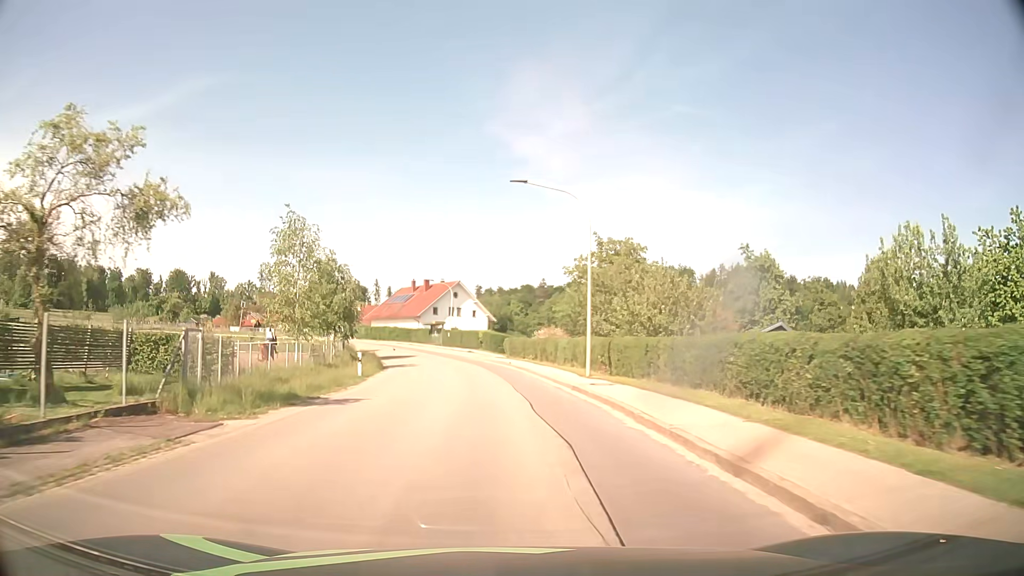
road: tertiary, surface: asphalt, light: Day
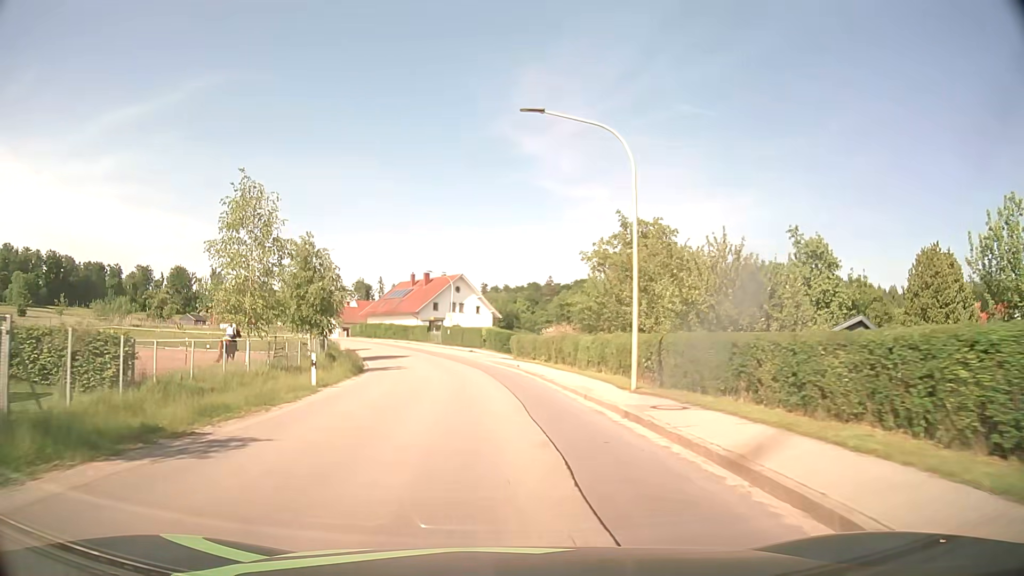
(0.0, +7.8) m; -1°
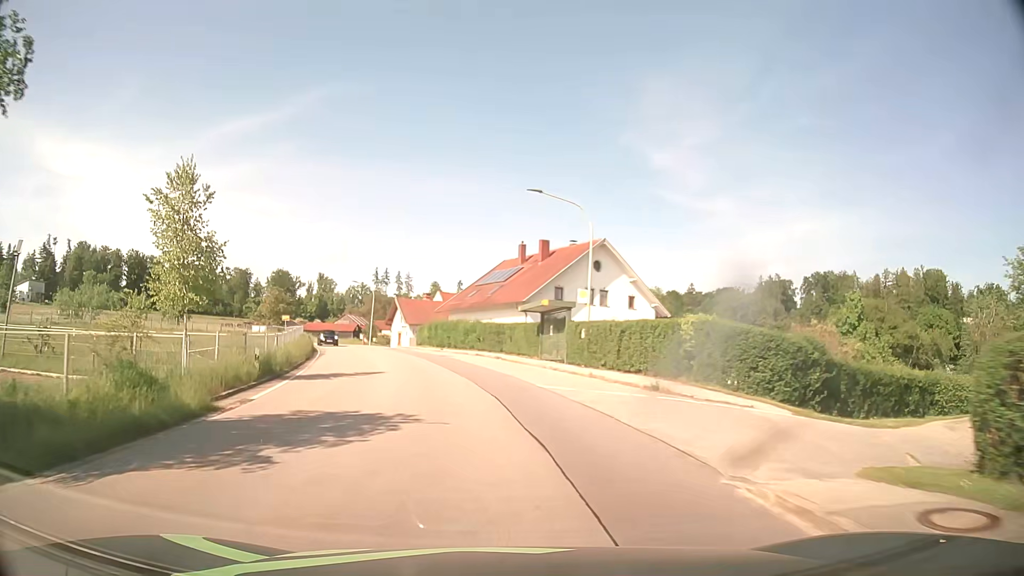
(-2.8, +38.7) m; -11°
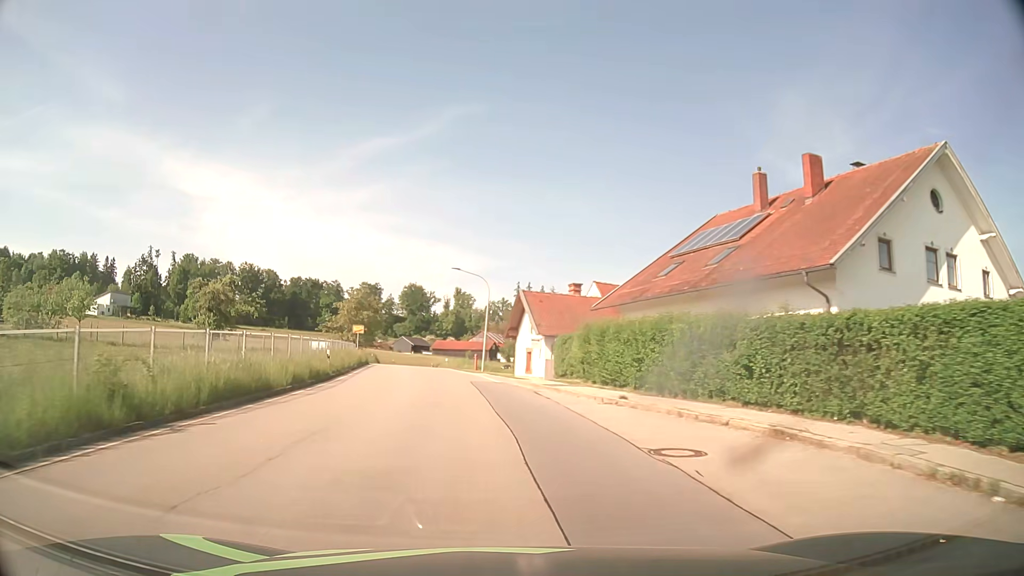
(-3.5, +30.6) m; -13°
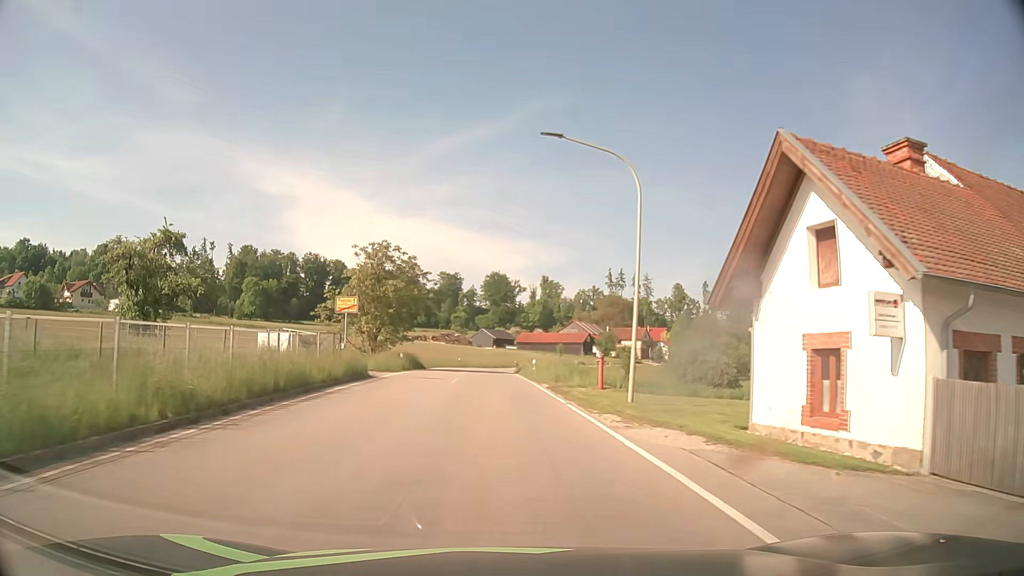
(-2.4, +31.2) m; -7°
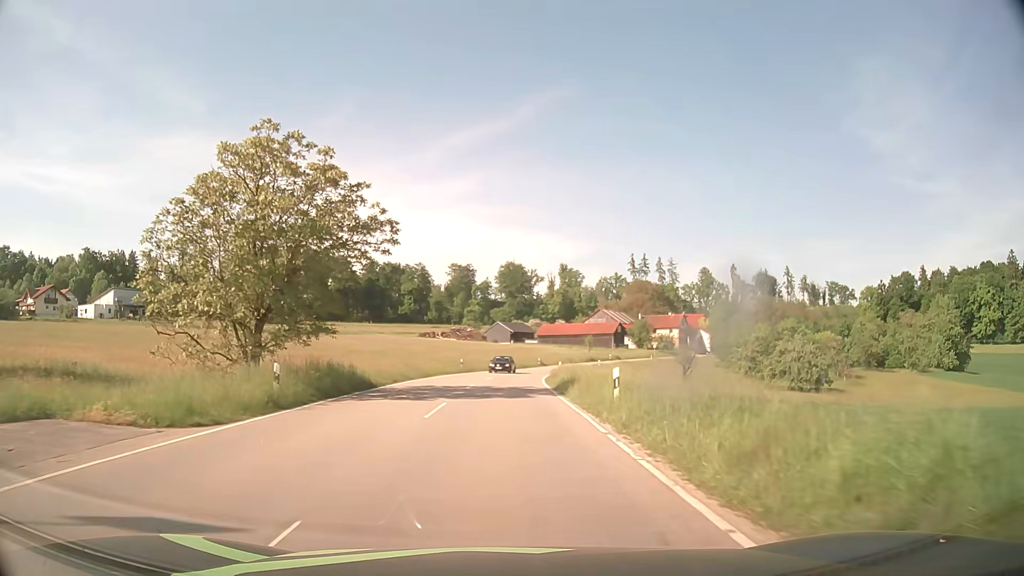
(-0.5, +24.8) m; -2°
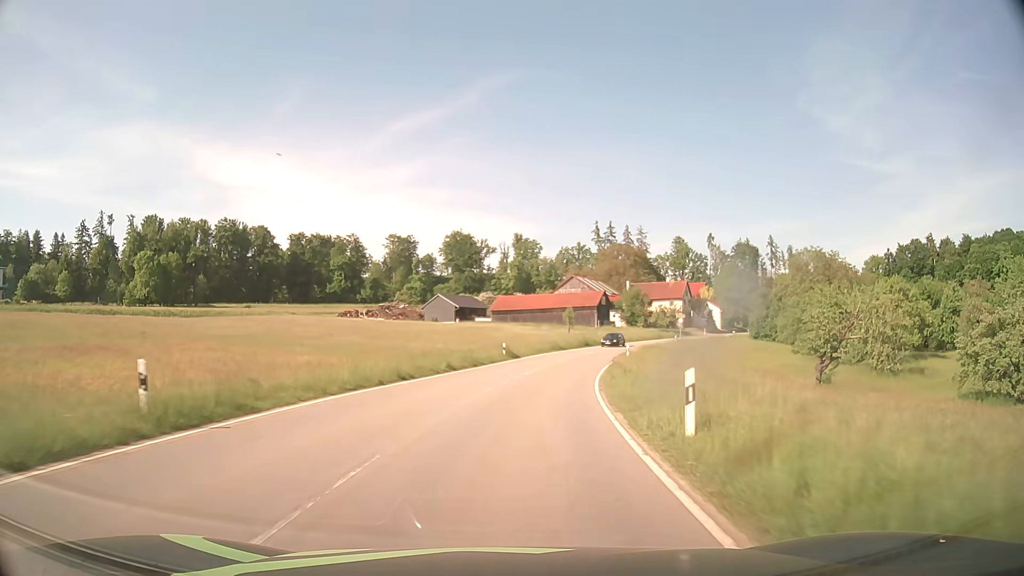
(+1.0, +45.3) m; +4°
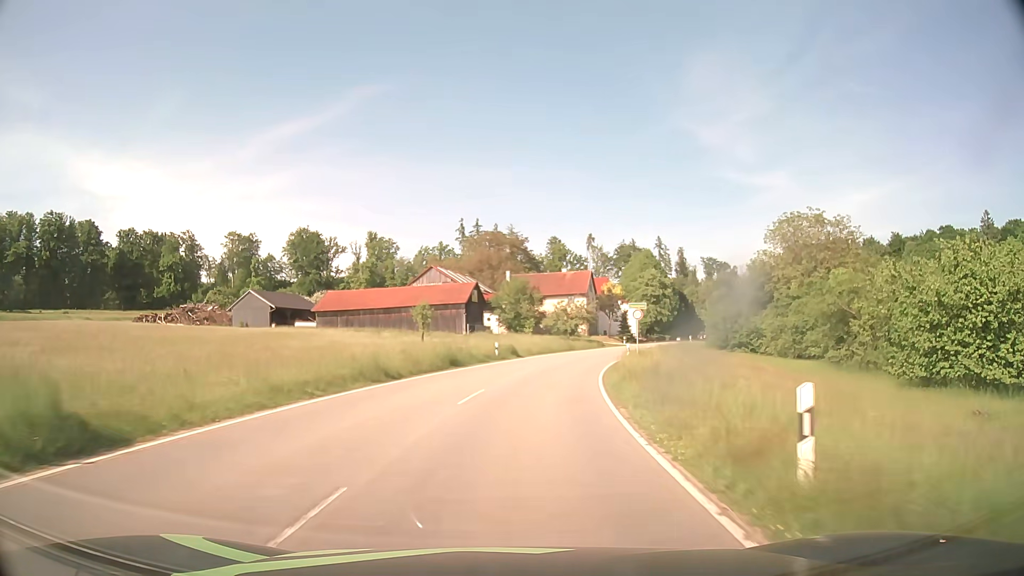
(+3.9, +37.5) m; +12°
(0, +10) (+1, +20) (+2, +30) (+5, +40) (+7, +49) (+11, +59) (+14, +68) (+18, +77) (+23, +86) (+27, +95) m
